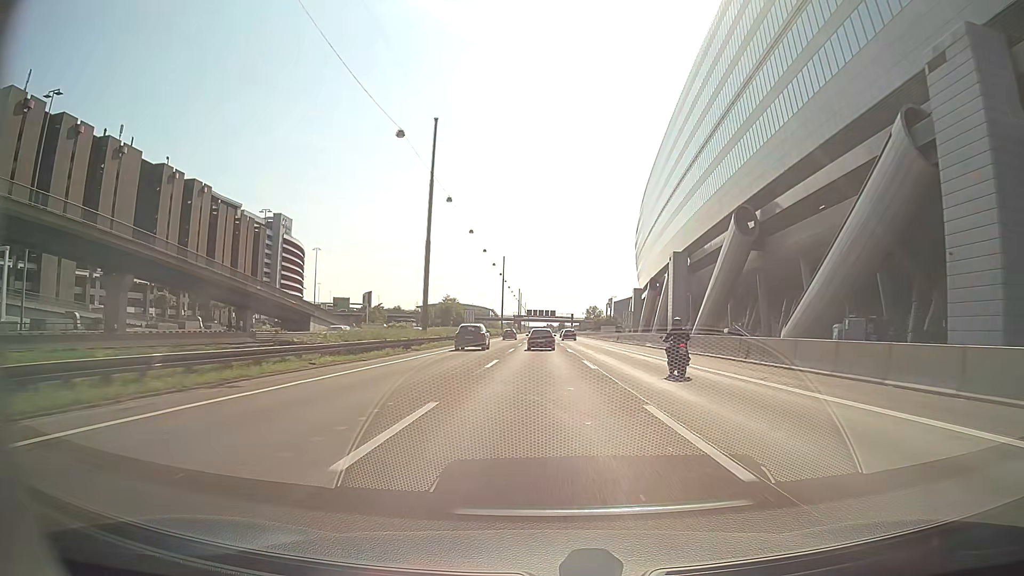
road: motorway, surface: asphalt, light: Day
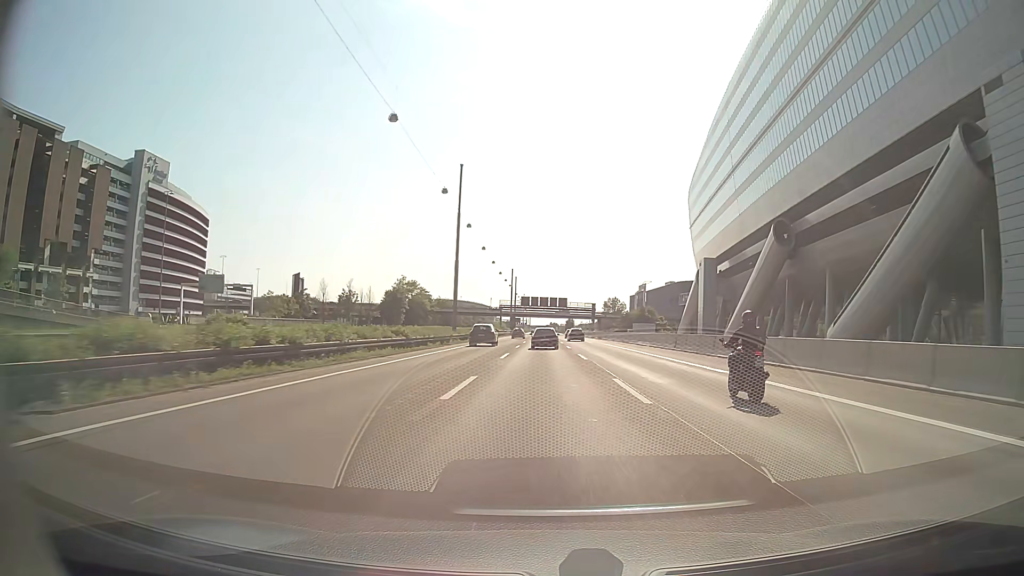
(-2.1, +83.5) m; -2°
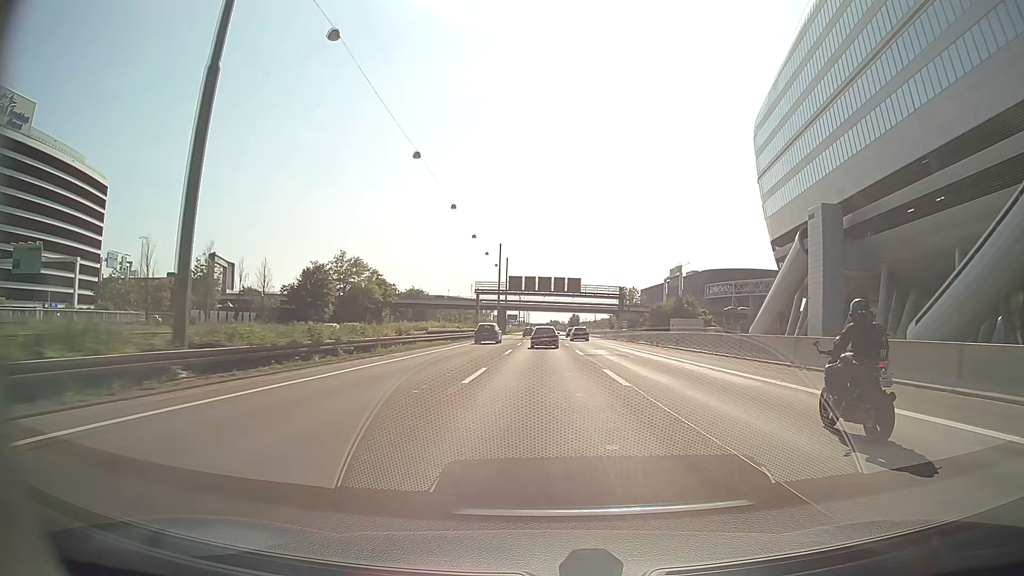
(+0.1, +50.6) m; 0°
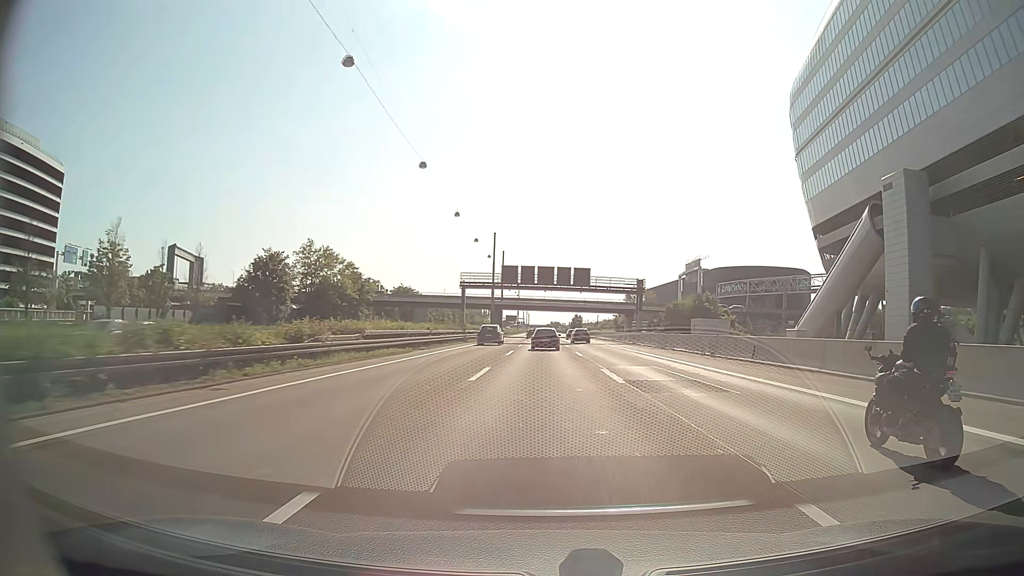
(0.0, +16.8) m; 0°
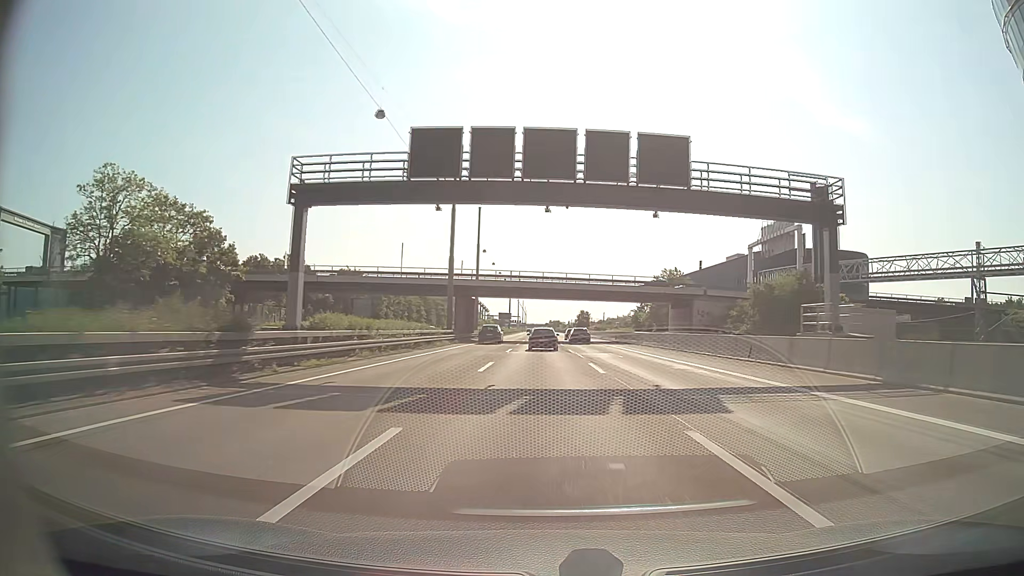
(+0.3, +50.1) m; 0°
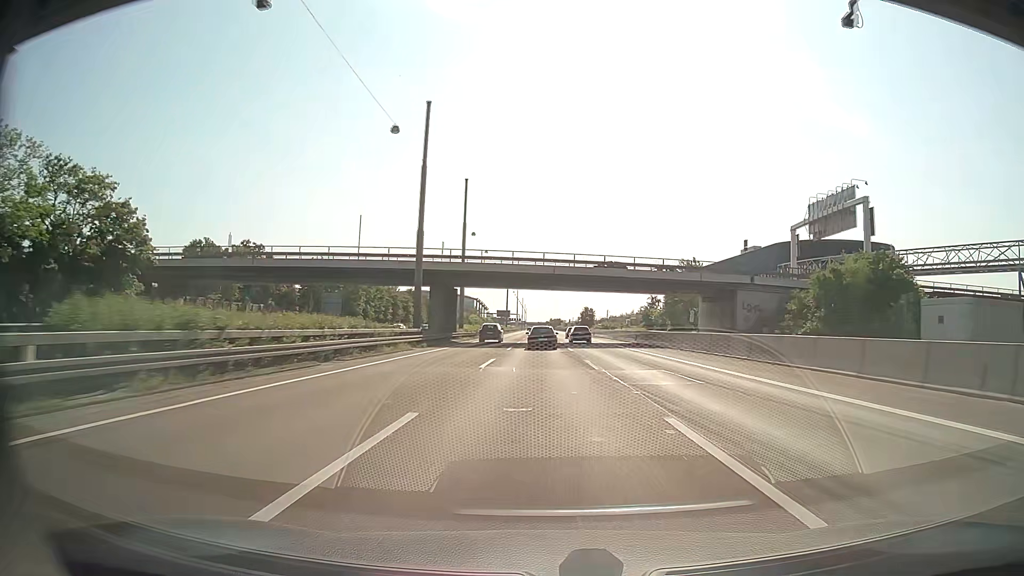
(0.0, +16.6) m; 0°
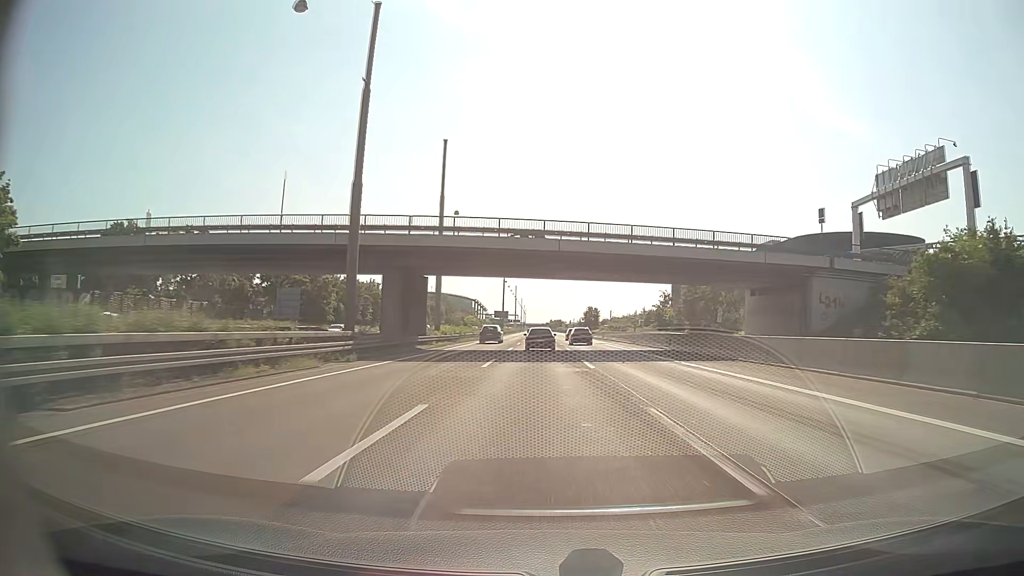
(0.0, +16.6) m; 0°
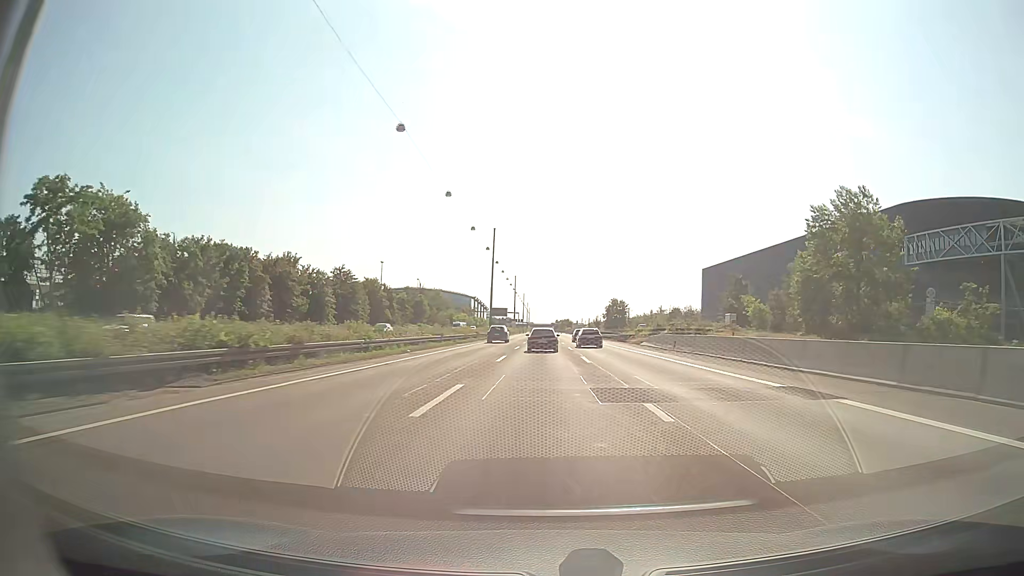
(-0.4, +49.4) m; -1°
(0, +10) (0, +20) (0, +30) (0, +40) (0, +50) (0, +60) (0, +70) (0, +80) (0, +90) (0, +100) m
